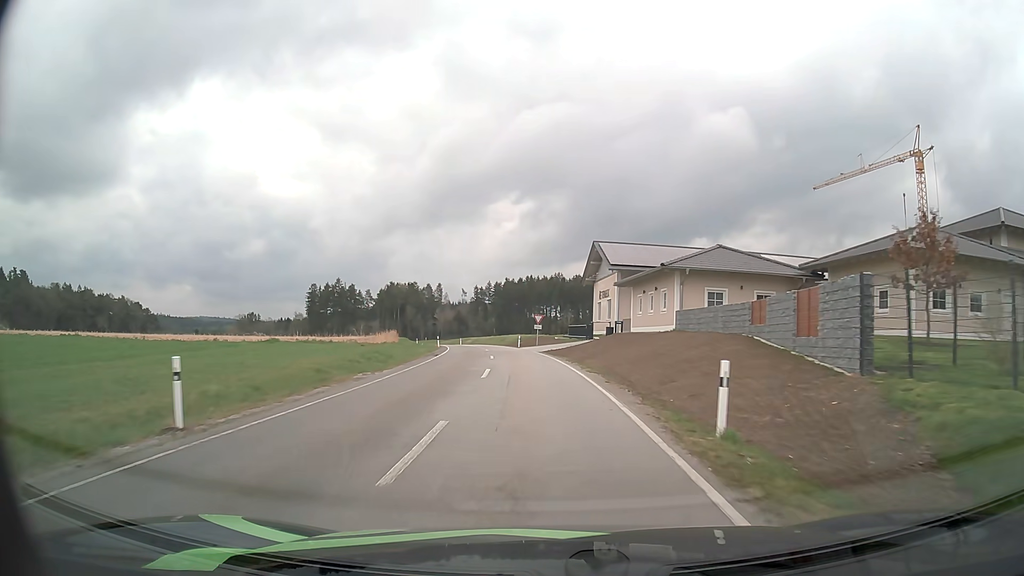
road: unclassified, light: Day
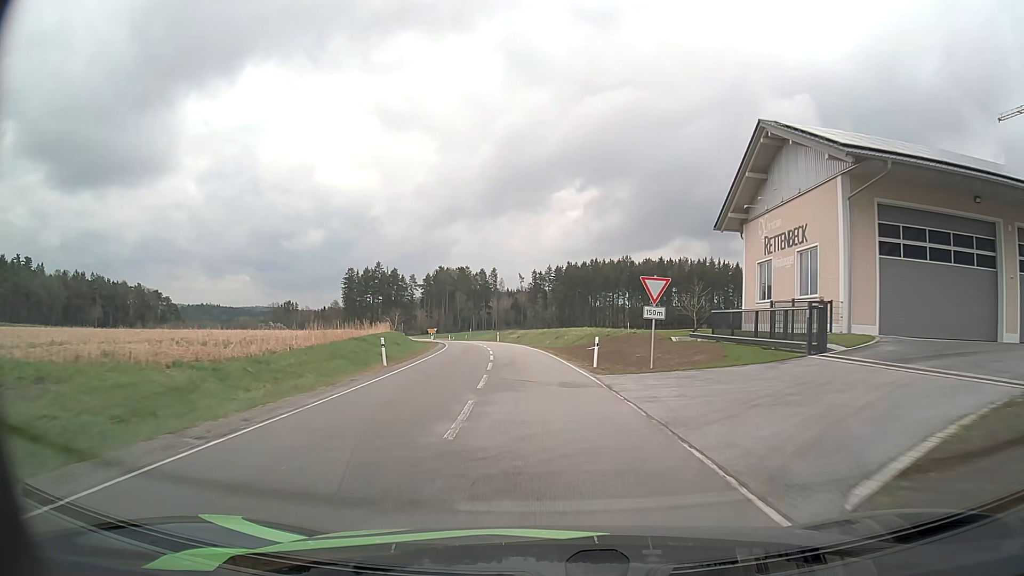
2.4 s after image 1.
(-1.9, +35.9) m; -5°
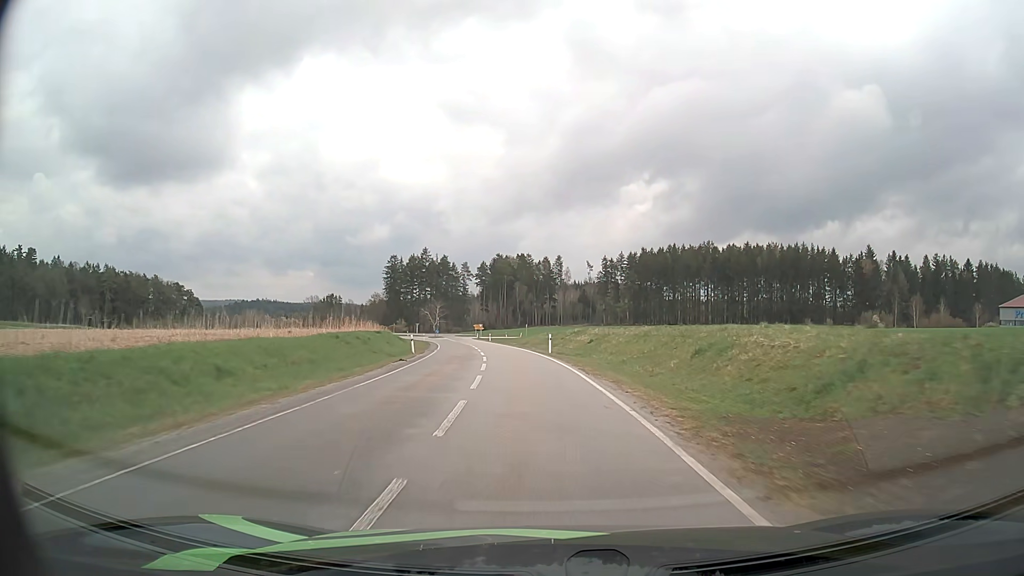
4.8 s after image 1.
(-1.7, +36.9) m; -5°
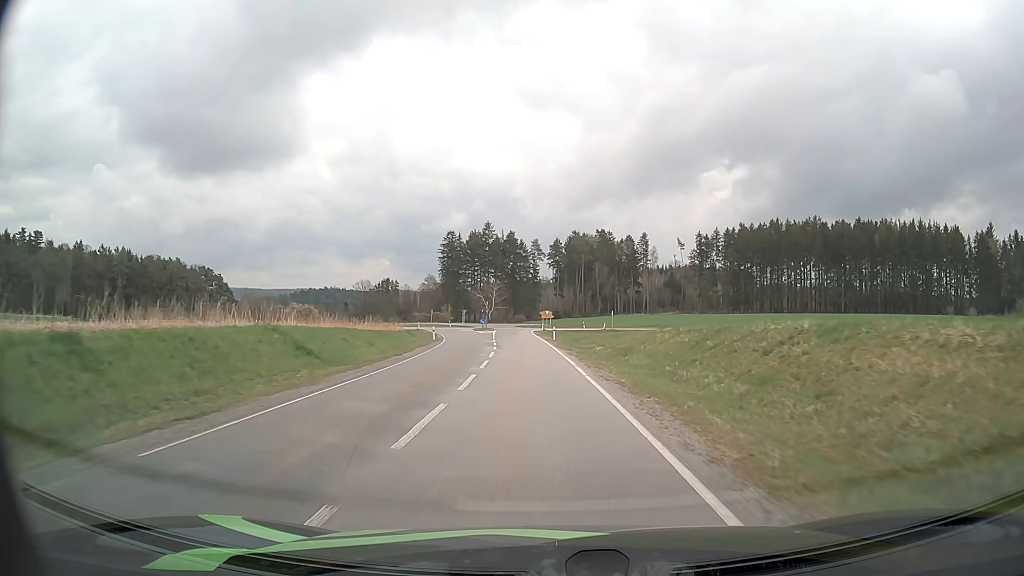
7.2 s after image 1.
(-2.1, +37.9) m; -7°
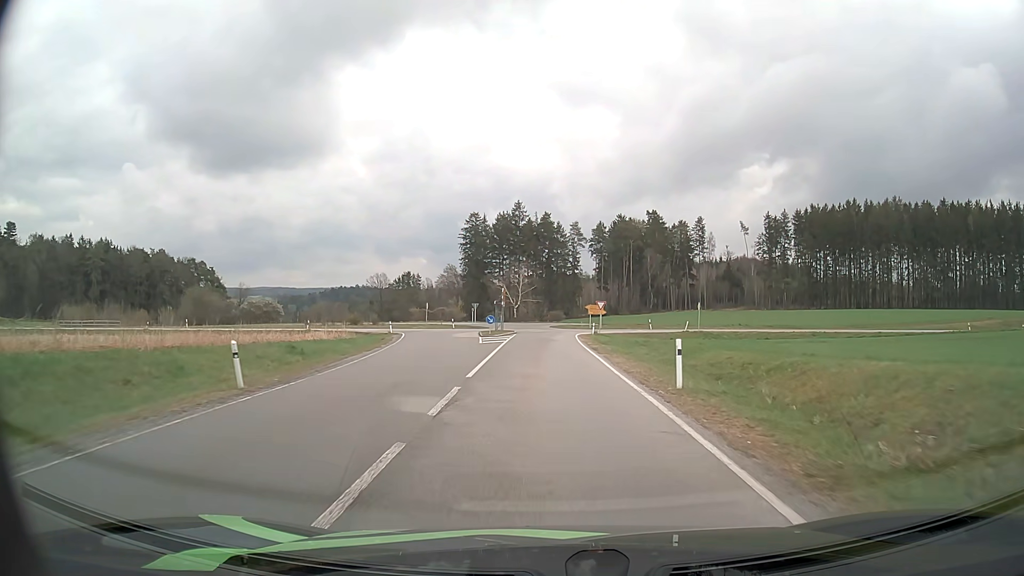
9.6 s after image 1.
(-1.2, +34.2) m; -3°
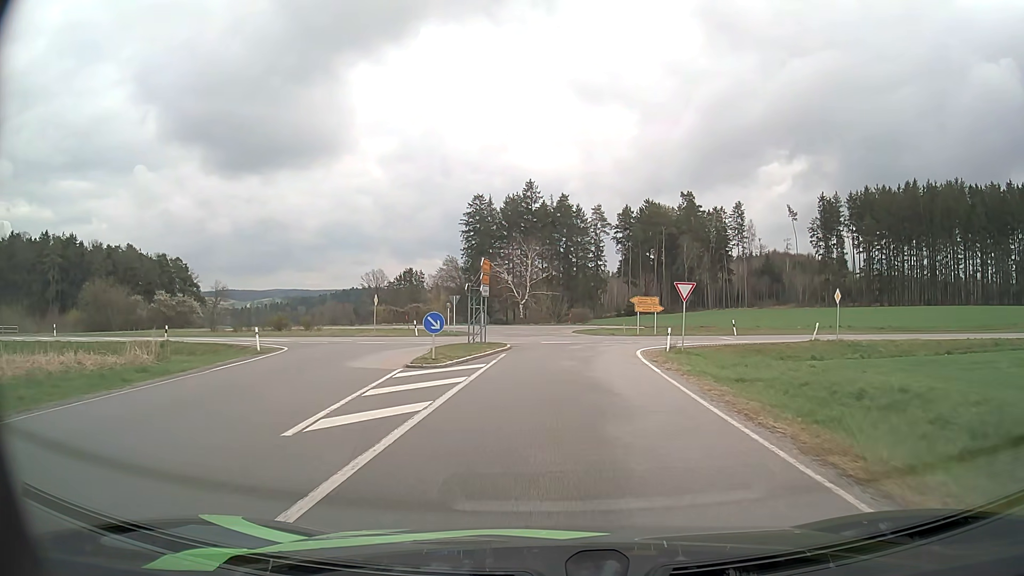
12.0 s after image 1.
(-0.4, +27.8) m; -2°
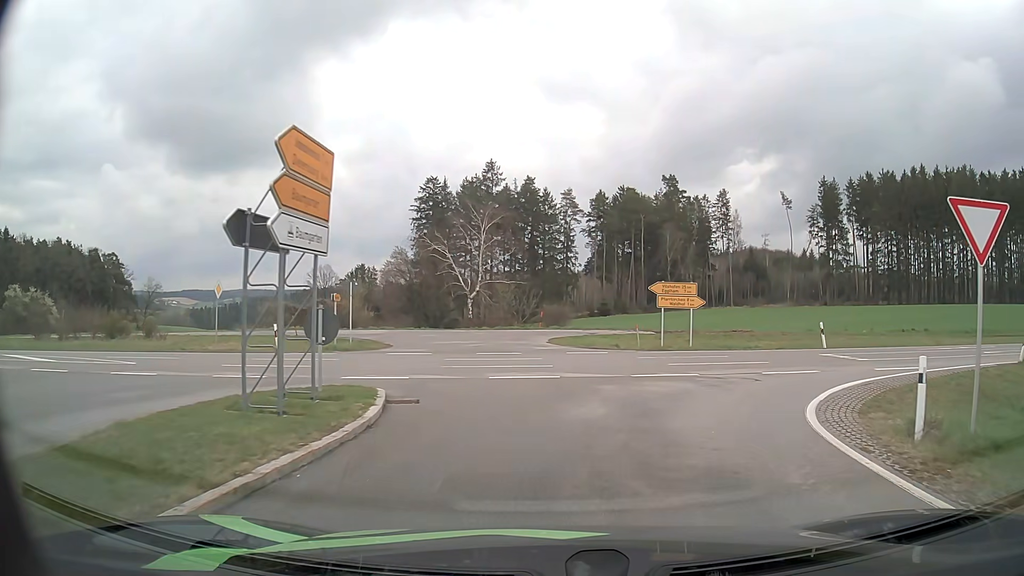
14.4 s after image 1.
(0.0, +19.0) m; +3°
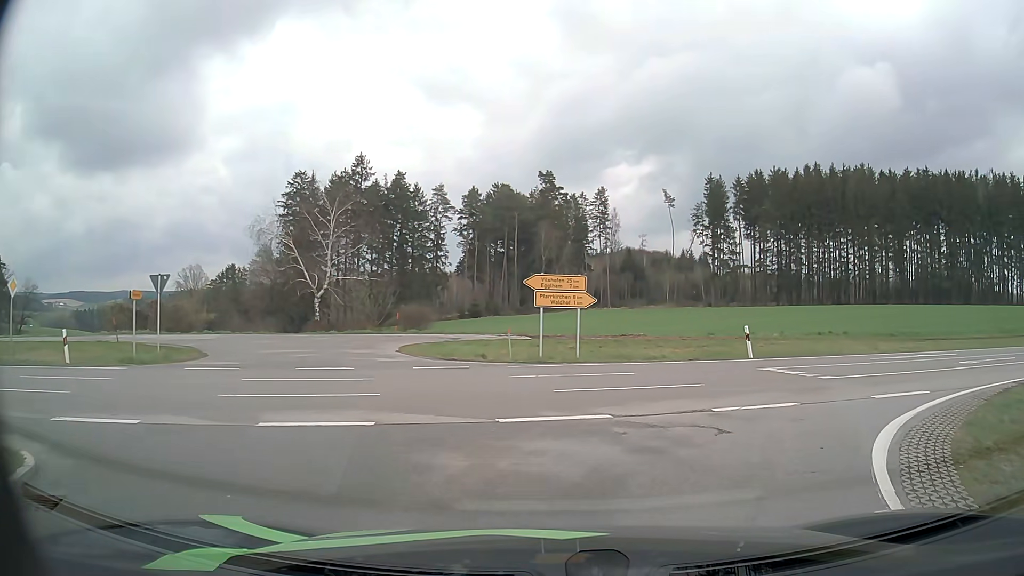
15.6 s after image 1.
(+0.5, +5.8) m; +11°
